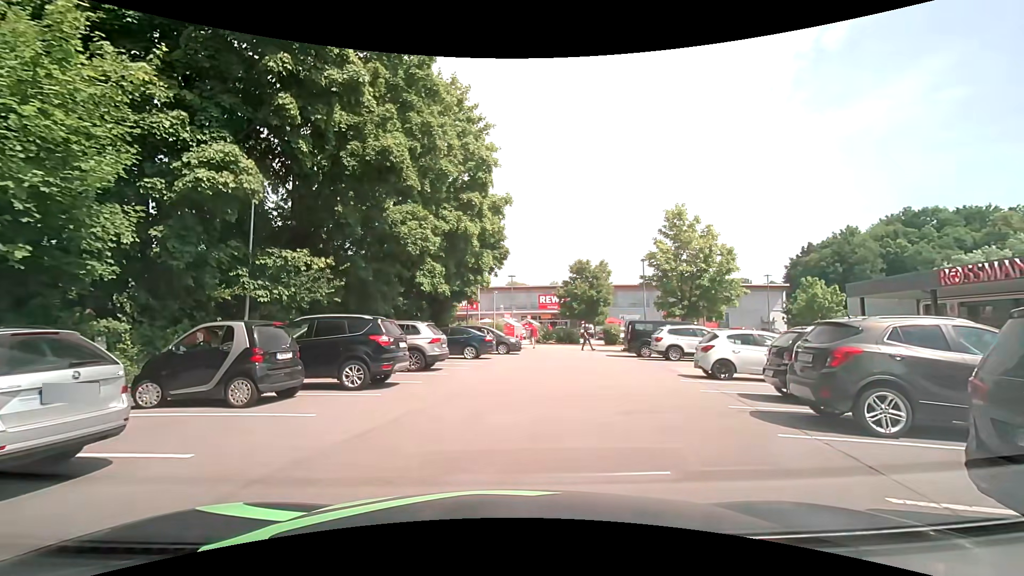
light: Day
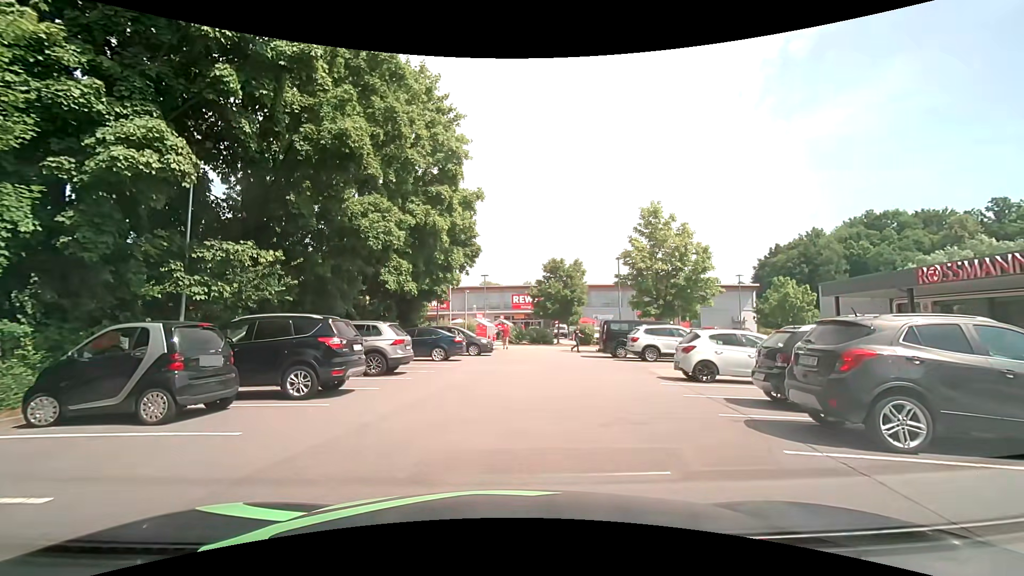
(0.0, +1.1) m; +4°
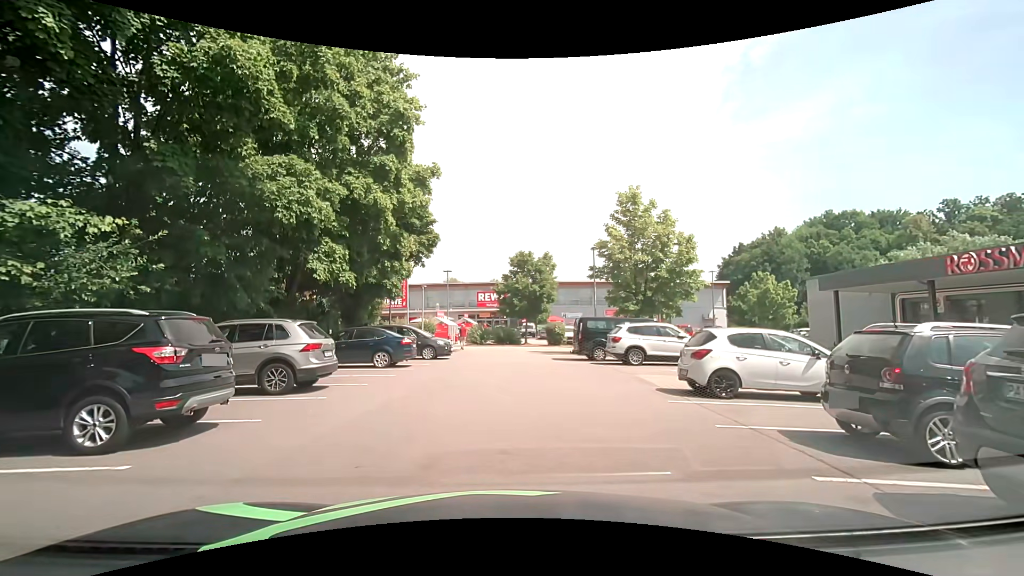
(+0.2, +3.8) m; +3°
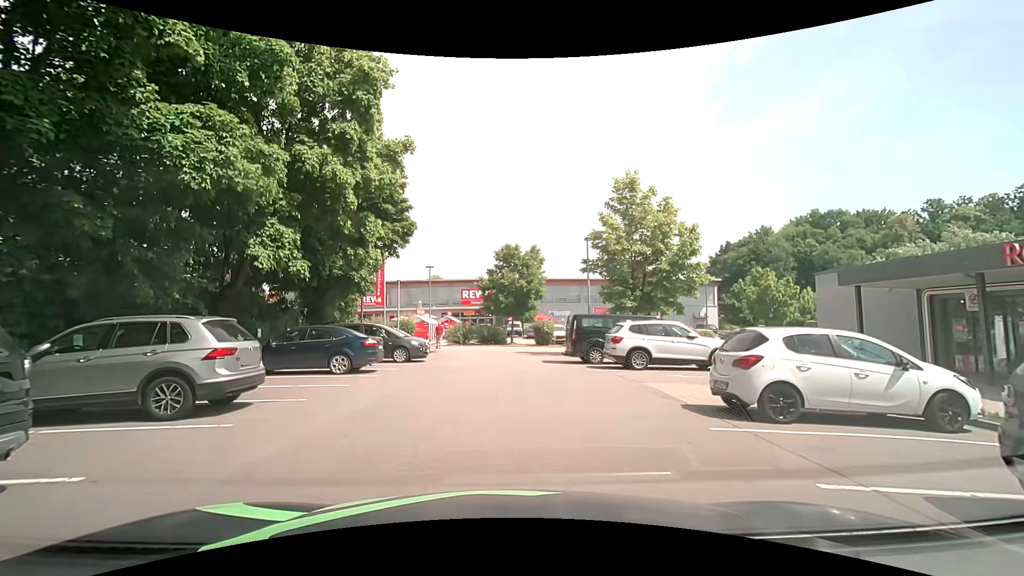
(+0.1, +2.8) m; +3°
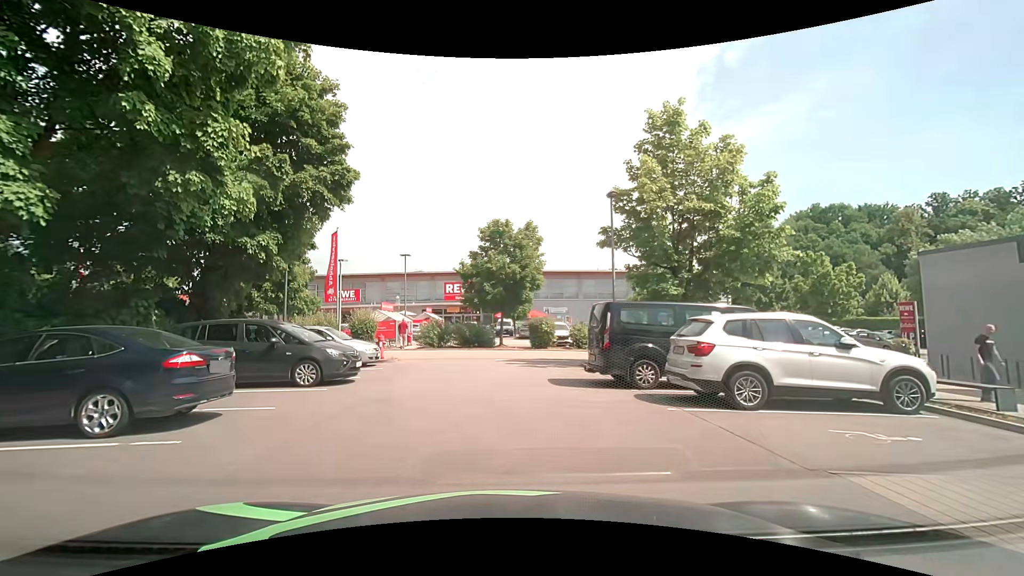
(+0.2, +8.5) m; +1°
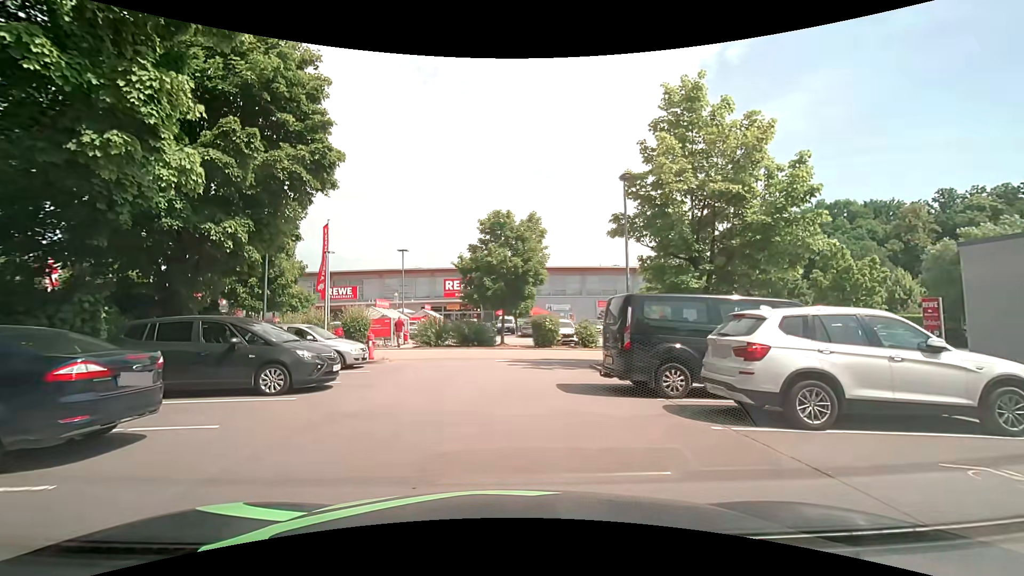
(0.0, +1.8) m; 0°
